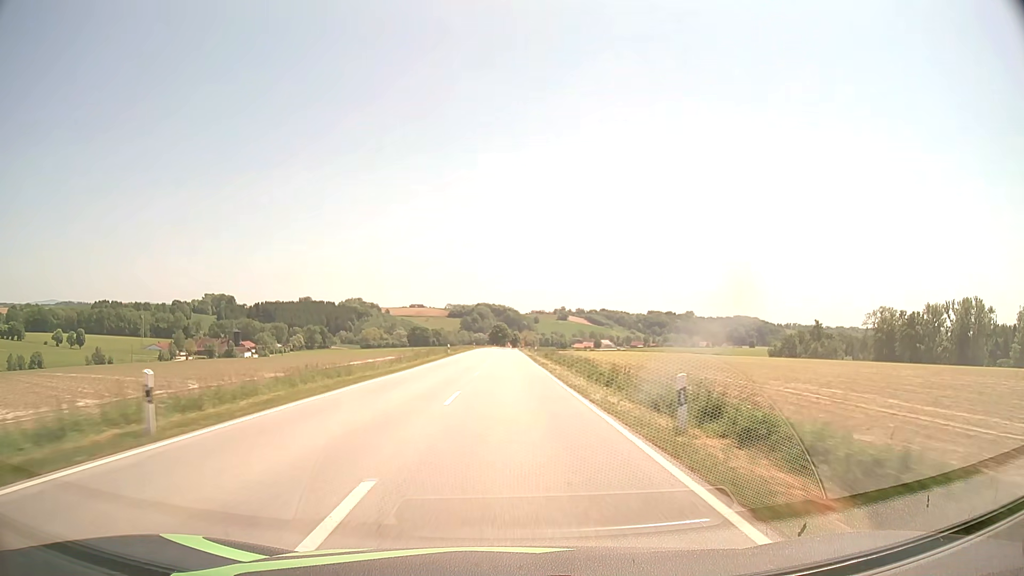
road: secondary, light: Day
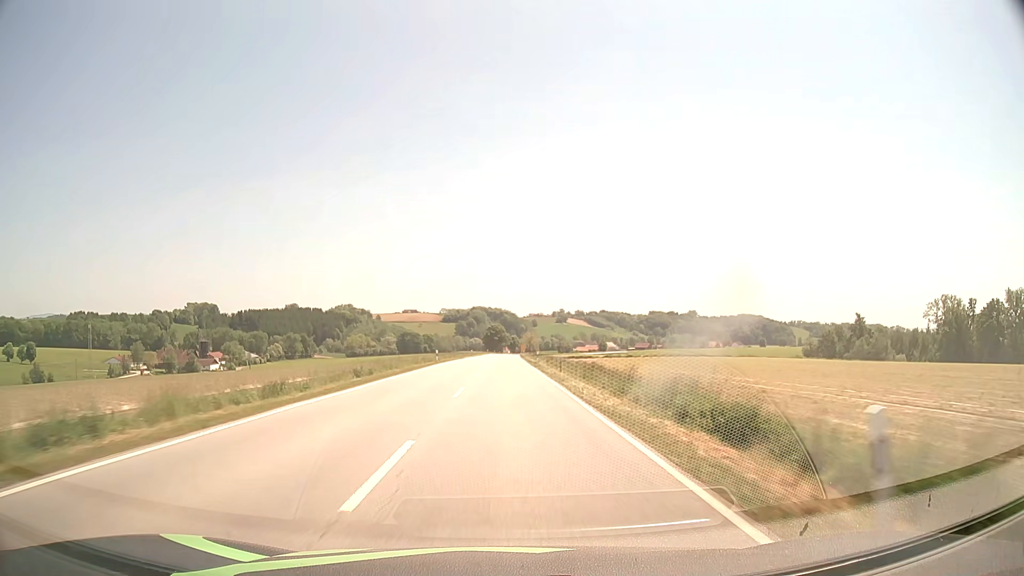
(+0.2, +56.7) m; 0°
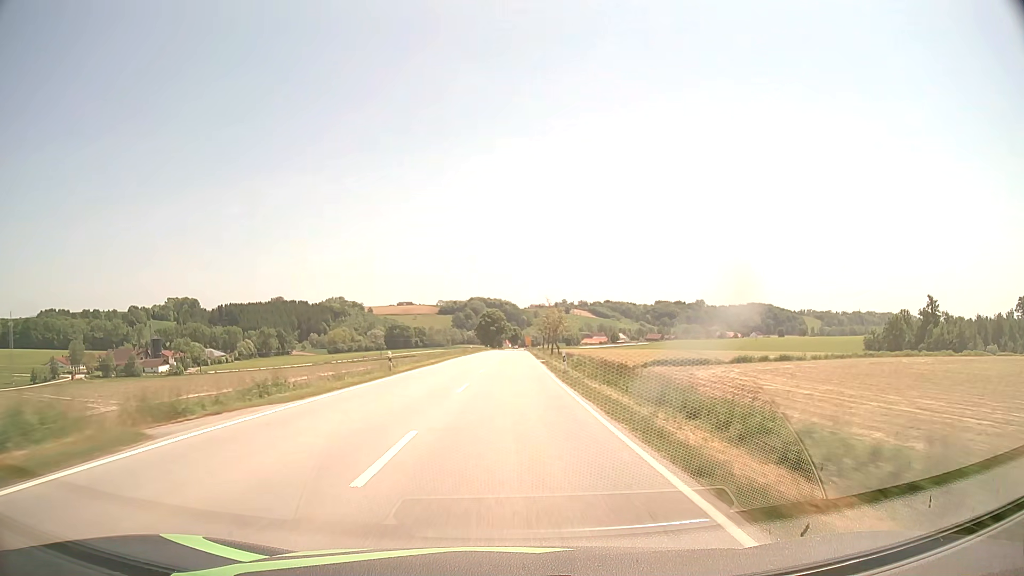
(+0.1, +70.9) m; 0°
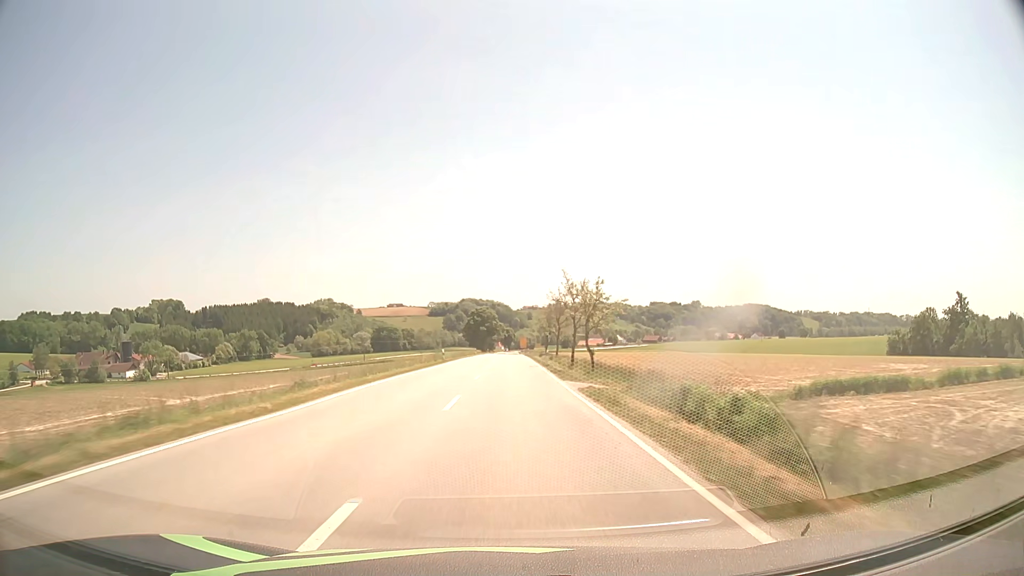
(+0.1, +28.4) m; +1°
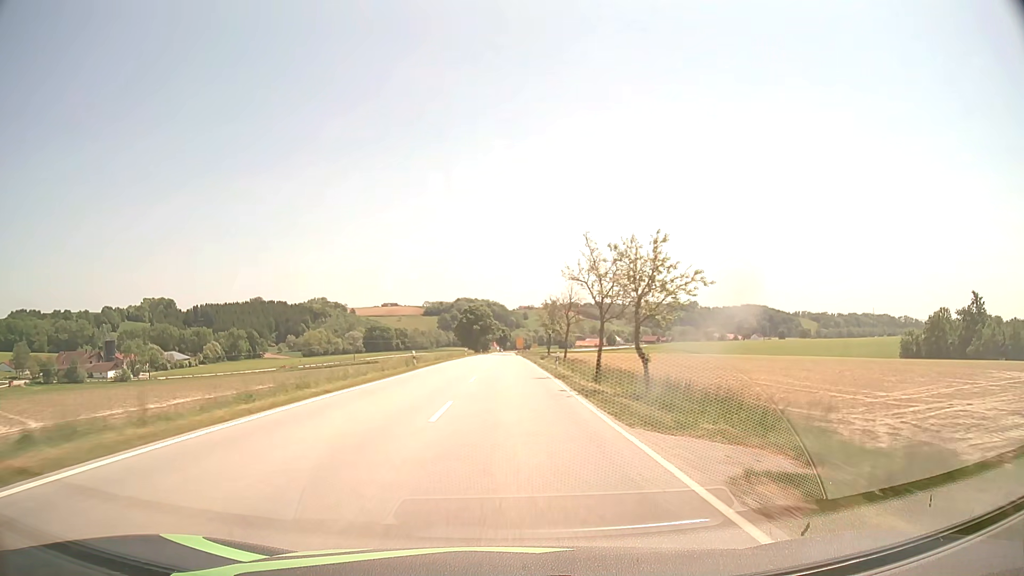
(0.0, +14.2) m; 0°
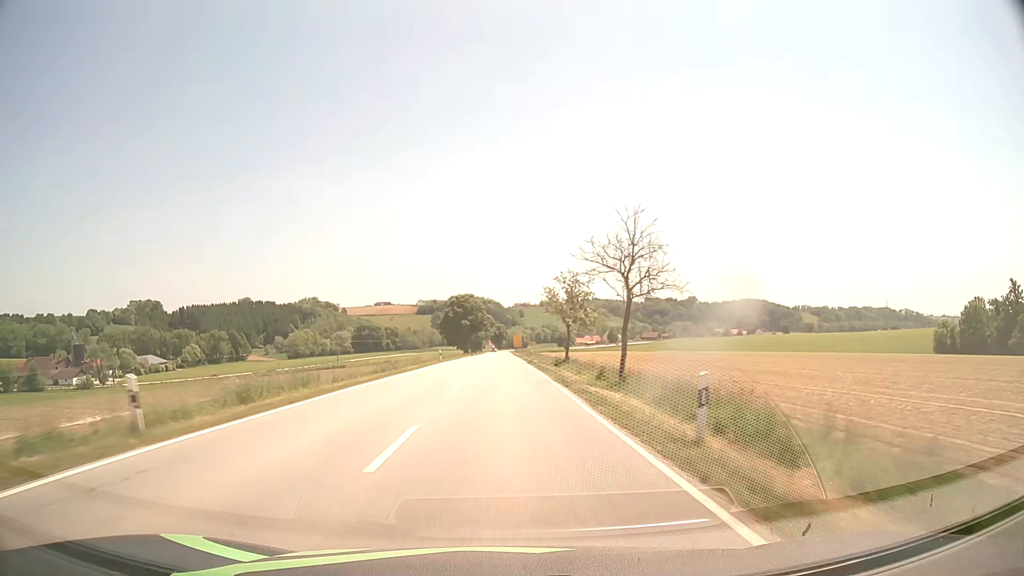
(+0.1, +28.5) m; 0°
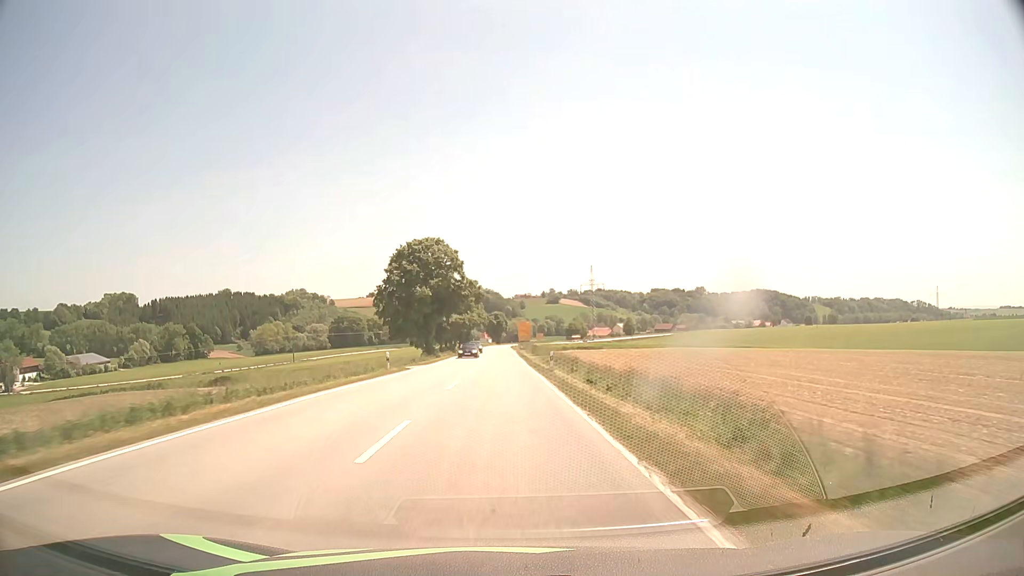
(-0.1, +71.2) m; 0°
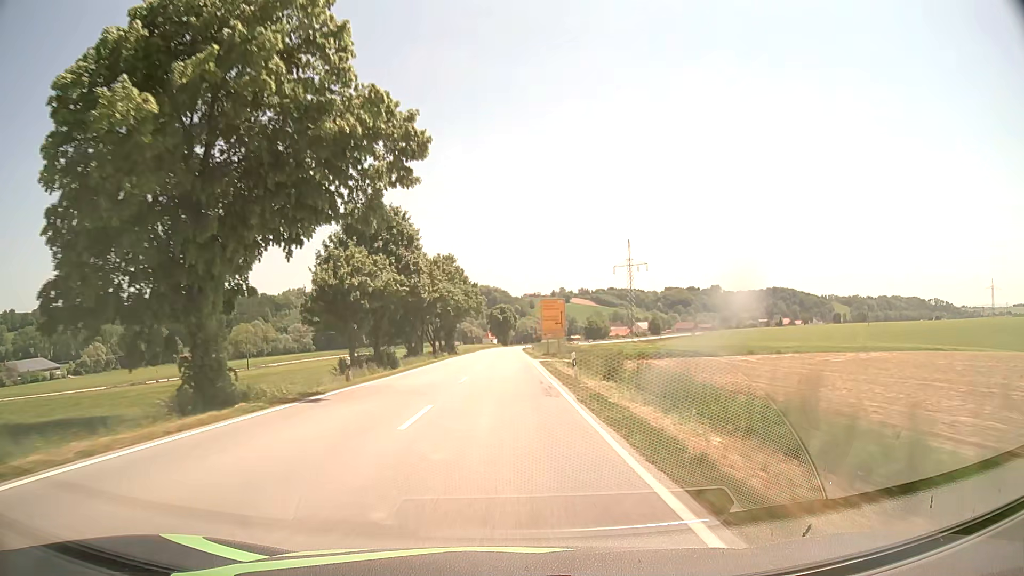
(-0.3, +57.0) m; -1°
(0, +10) (0, +20) (0, +30) (0, +40) (0, +50) (0, +60) (0, +70) (0, +80) (0, +90) (0, +100) m
